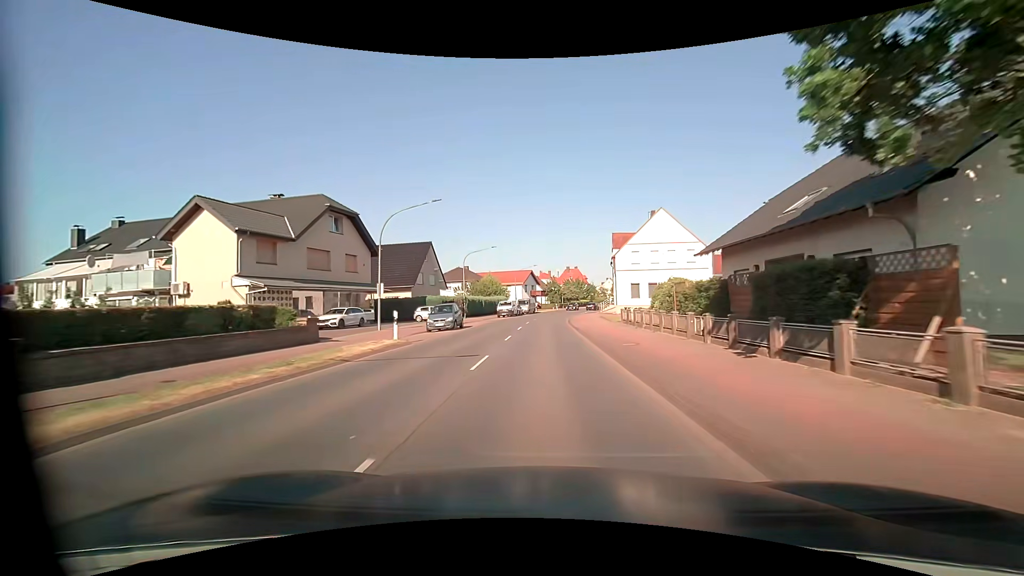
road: primary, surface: asphalt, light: Day
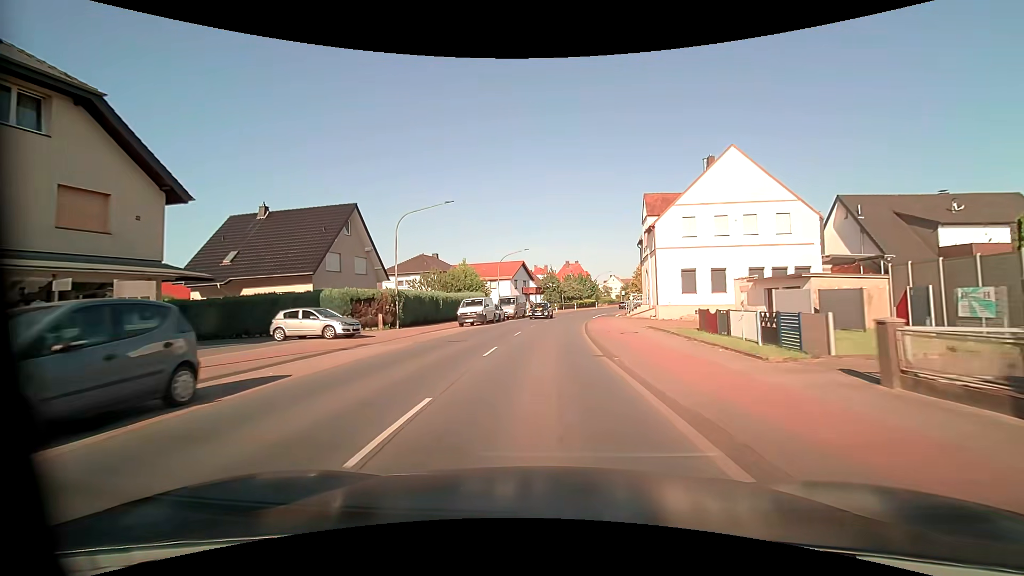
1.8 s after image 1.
(0.0, +24.3) m; +1°
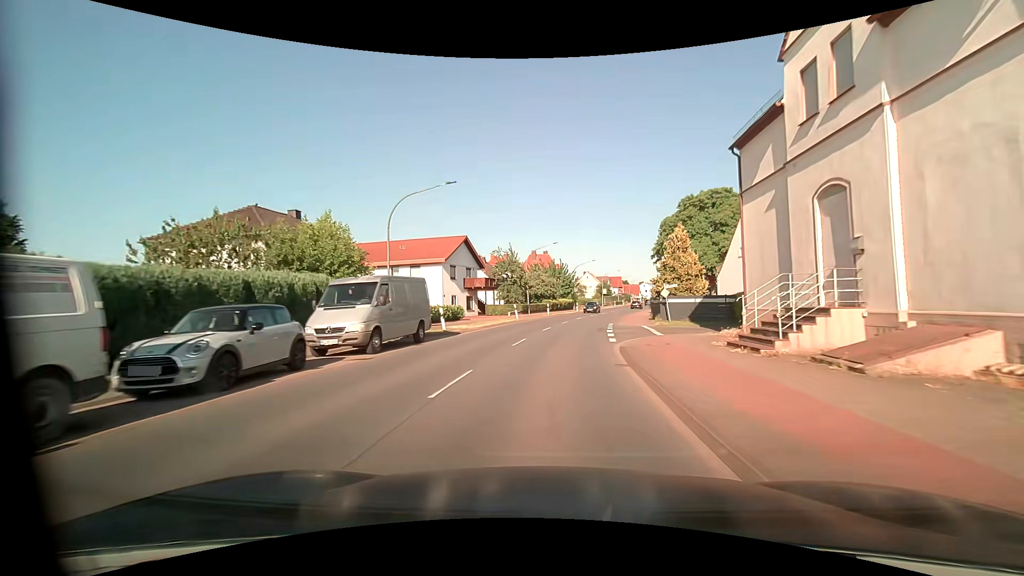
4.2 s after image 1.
(+0.9, +32.2) m; +4°
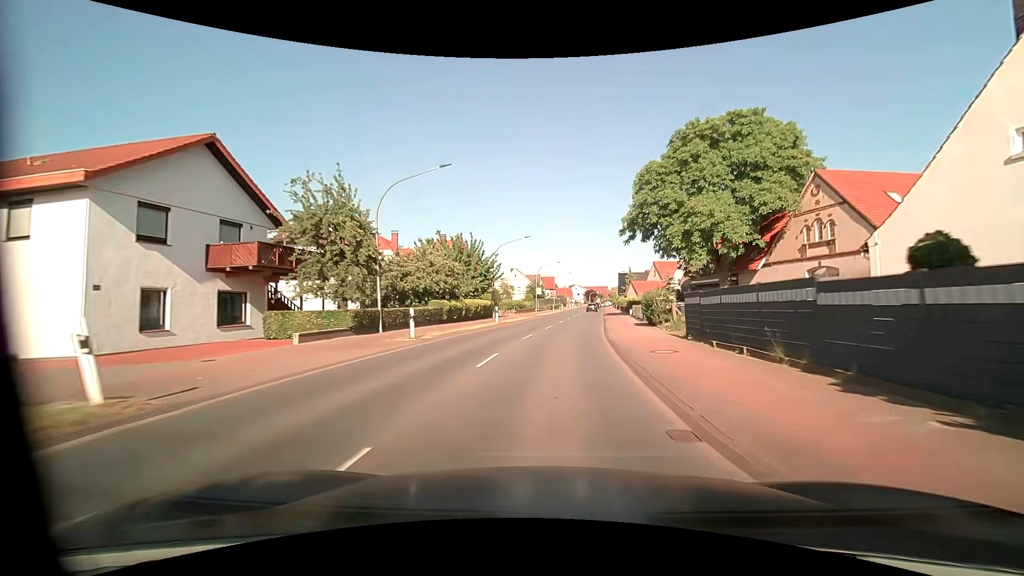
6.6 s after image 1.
(+2.3, +32.1) m; +8°
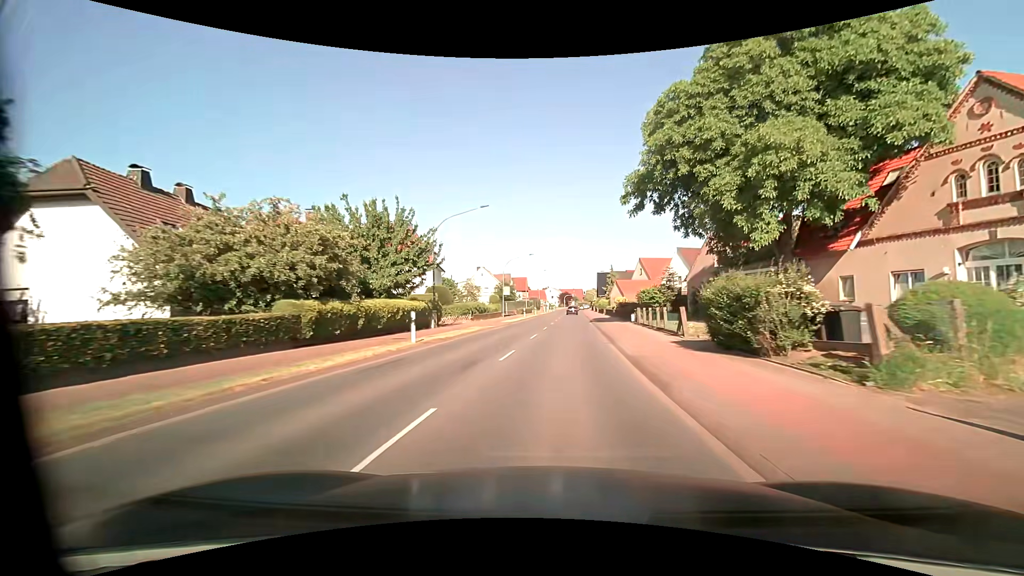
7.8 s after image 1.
(+0.4, +16.1) m; +3°
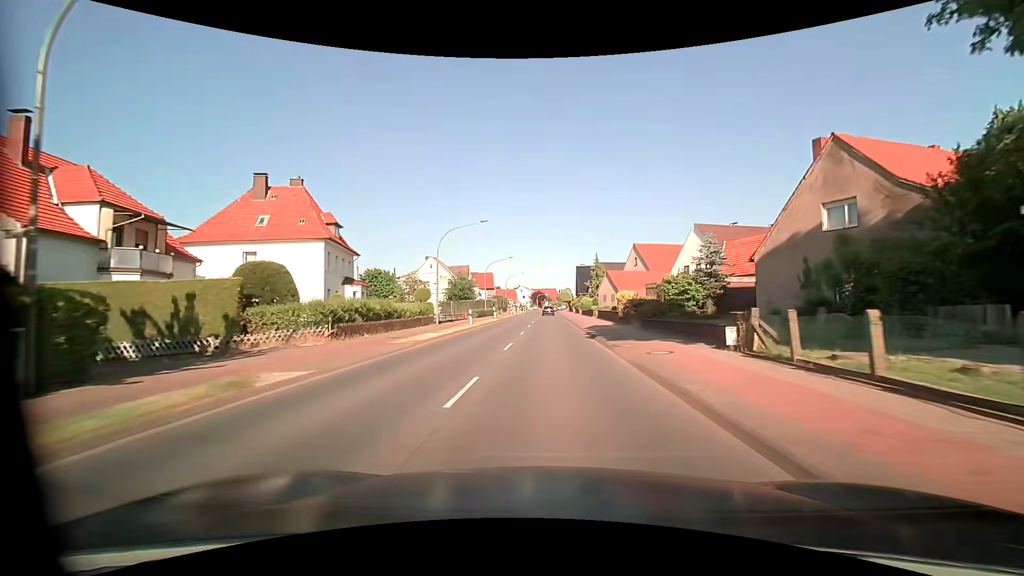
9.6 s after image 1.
(+0.8, +24.1) m; +3°
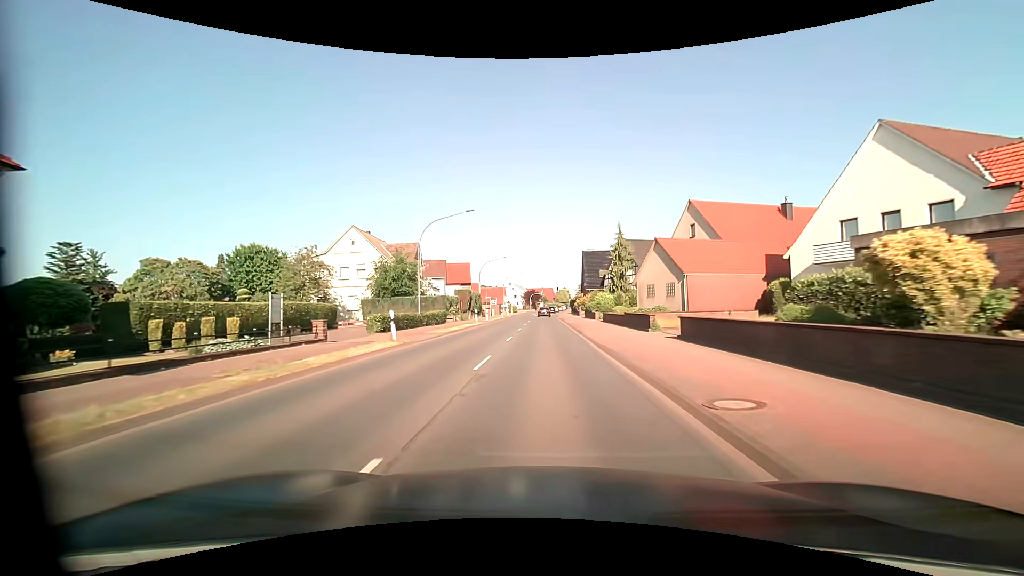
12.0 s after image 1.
(+0.3, +32.2) m; 0°
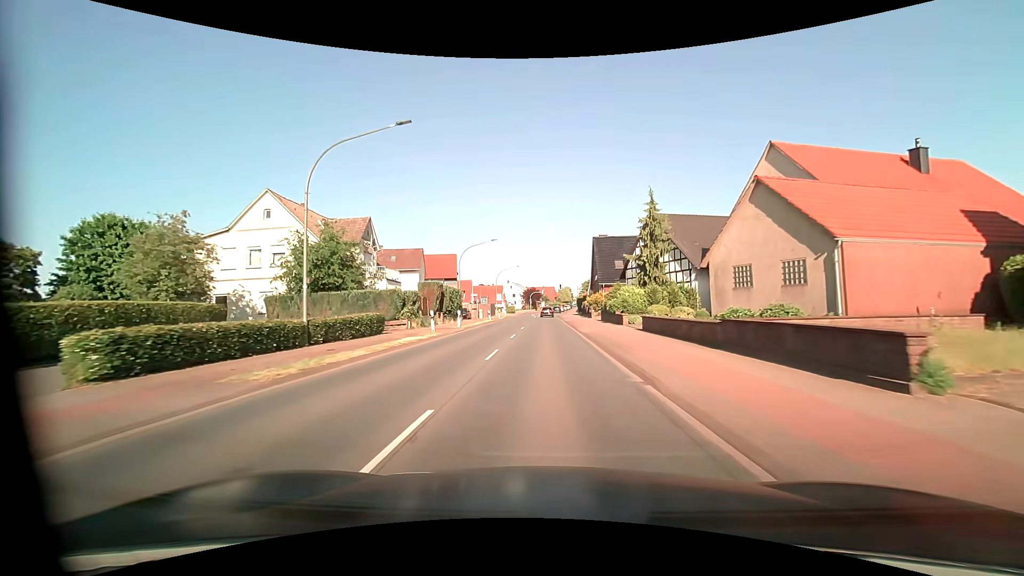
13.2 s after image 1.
(0.0, +16.1) m; 0°
(0, +10) (0, +20) (0, +30) (0, +40) (0, +50) (0, +60) (0, +70) (0, +80) (-1, +90) (-1, +100) m
